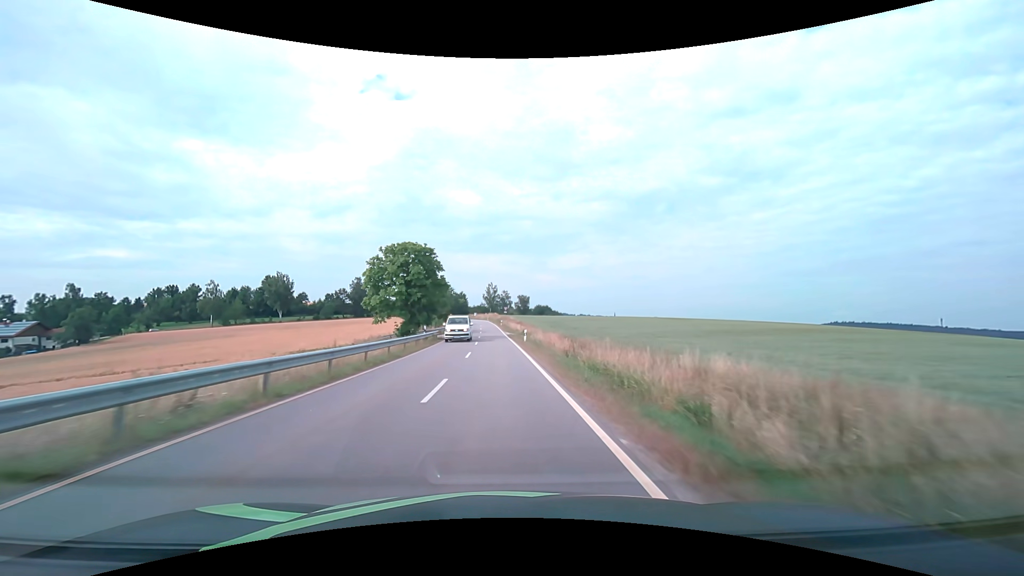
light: Day
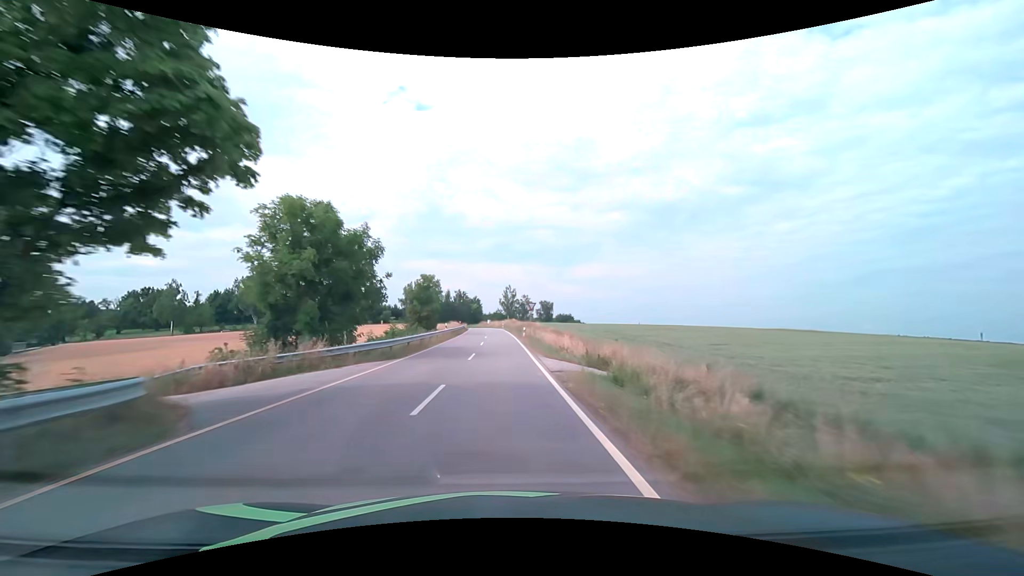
(-0.8, +37.7) m; -2°
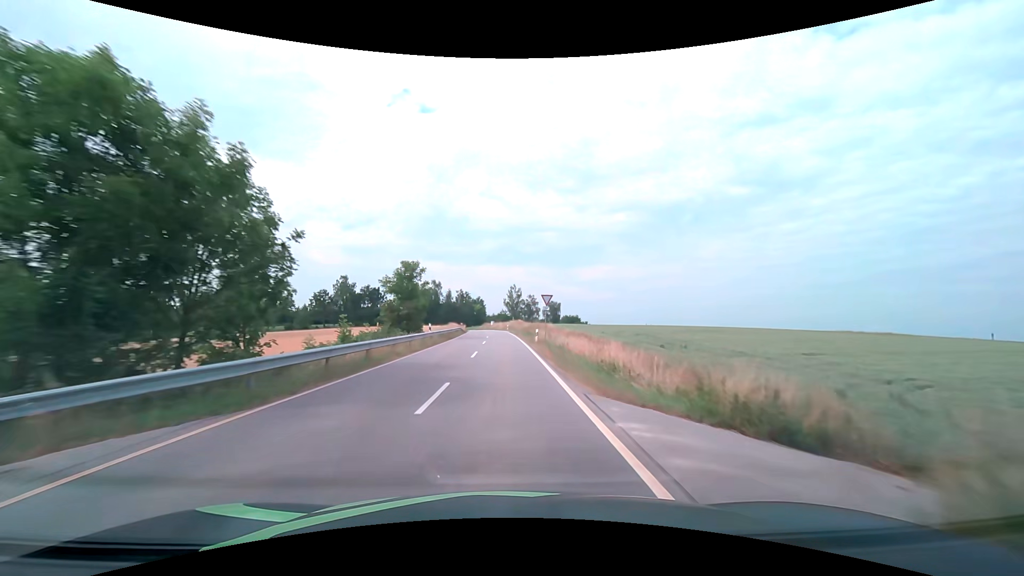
(-0.1, +12.3) m; -1°
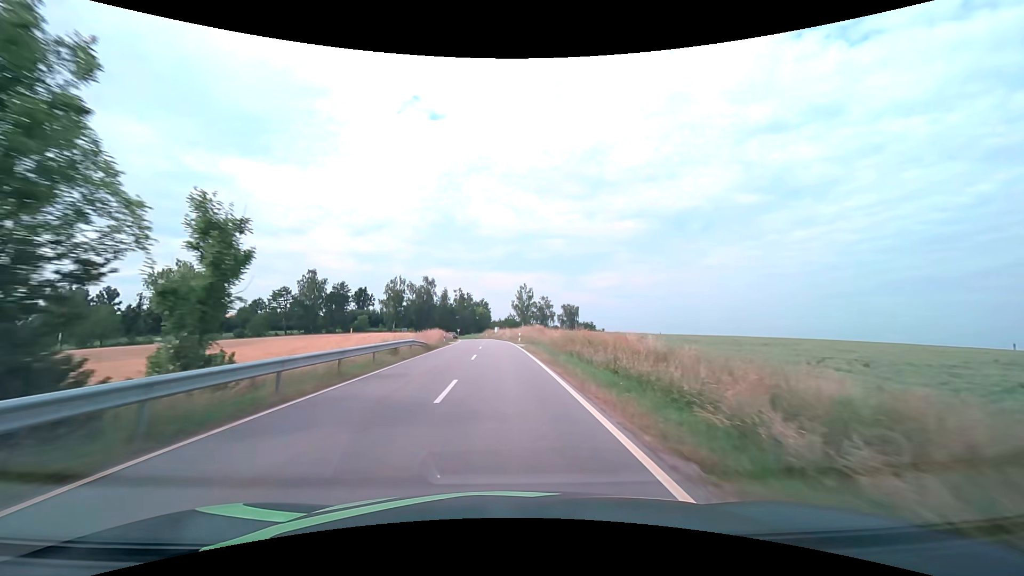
(-0.4, +34.9) m; -1°
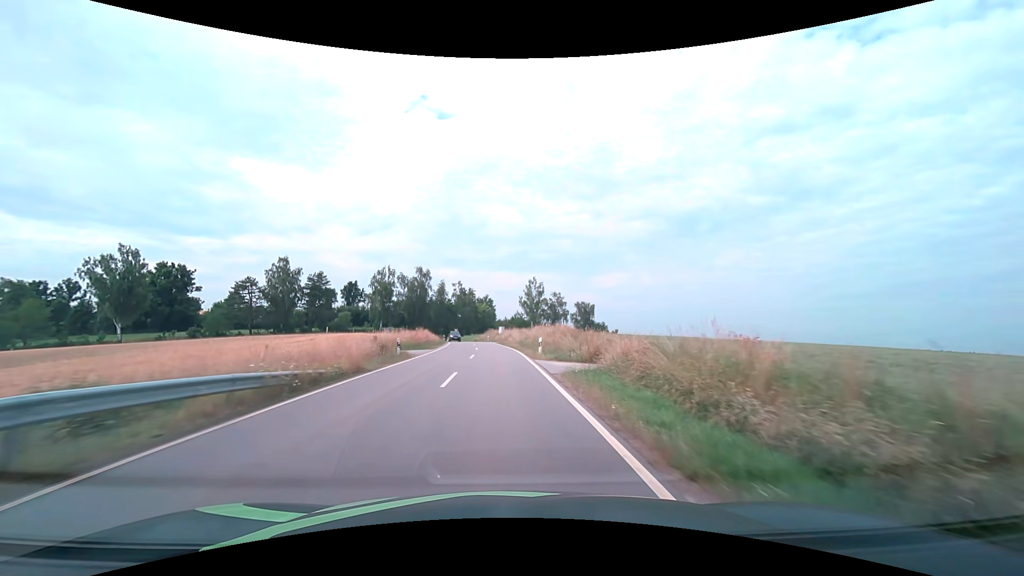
(-0.1, +21.6) m; -1°
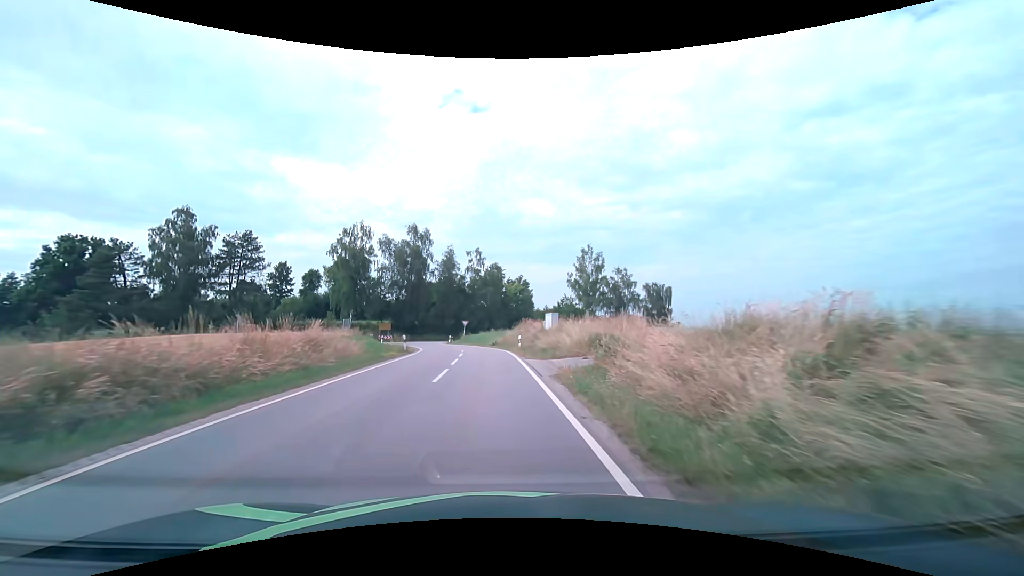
(-1.2, +47.8) m; -4°
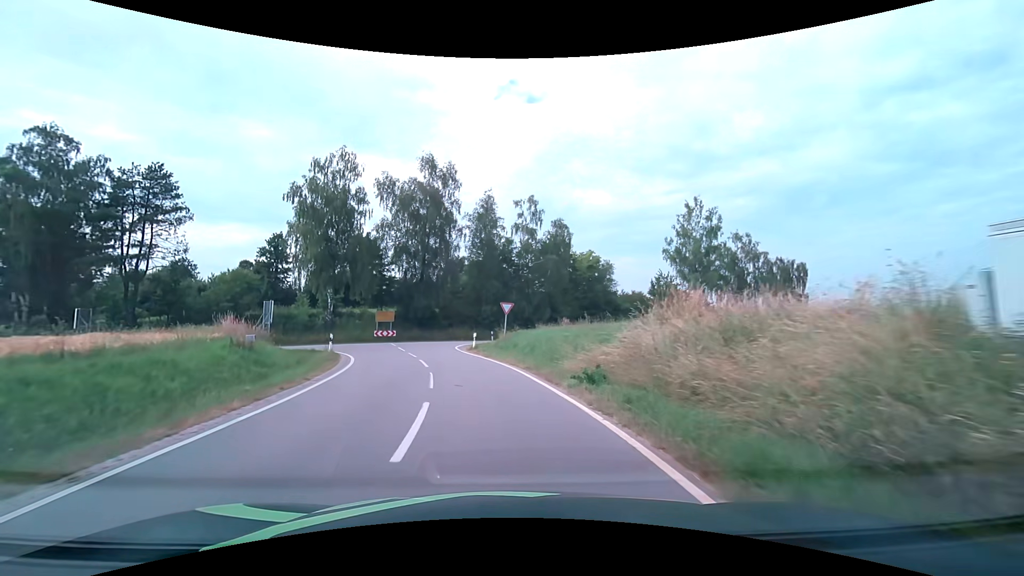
(-1.4, +31.0) m; -6°
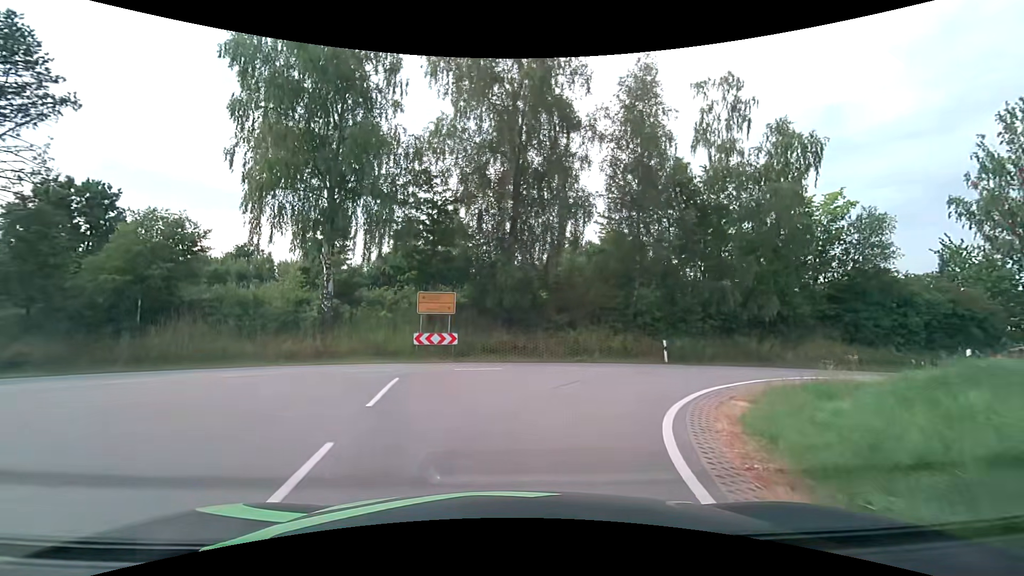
(-3.4, +26.3) m; -12°
(+1, +10) (+7, +18) (+16, +21) (+26, +24) (+36, +27) (+45, +31) (+54, +35) (+63, +39) (+72, +44) (+80, +50) m
